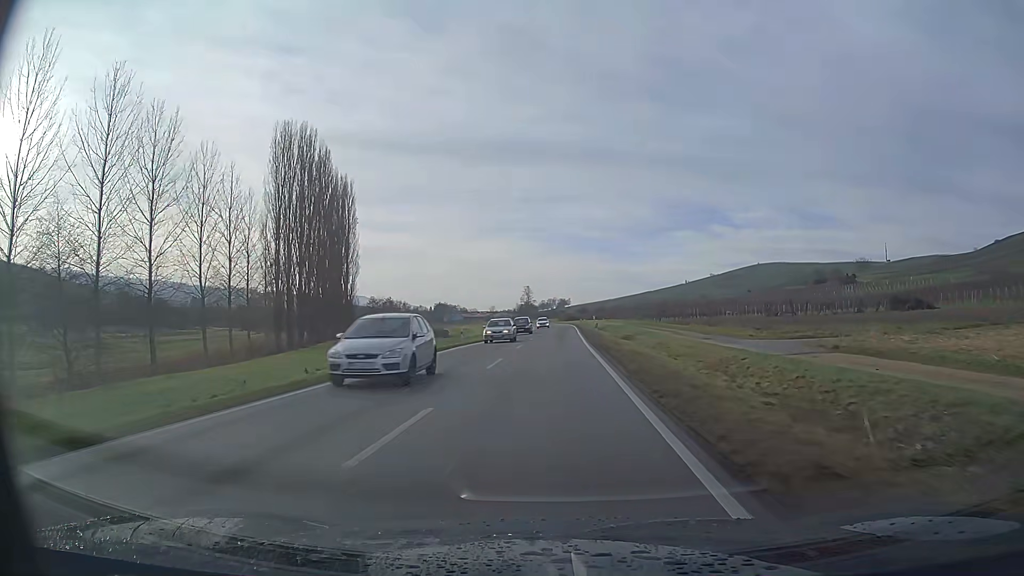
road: primary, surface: asphalt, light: Day
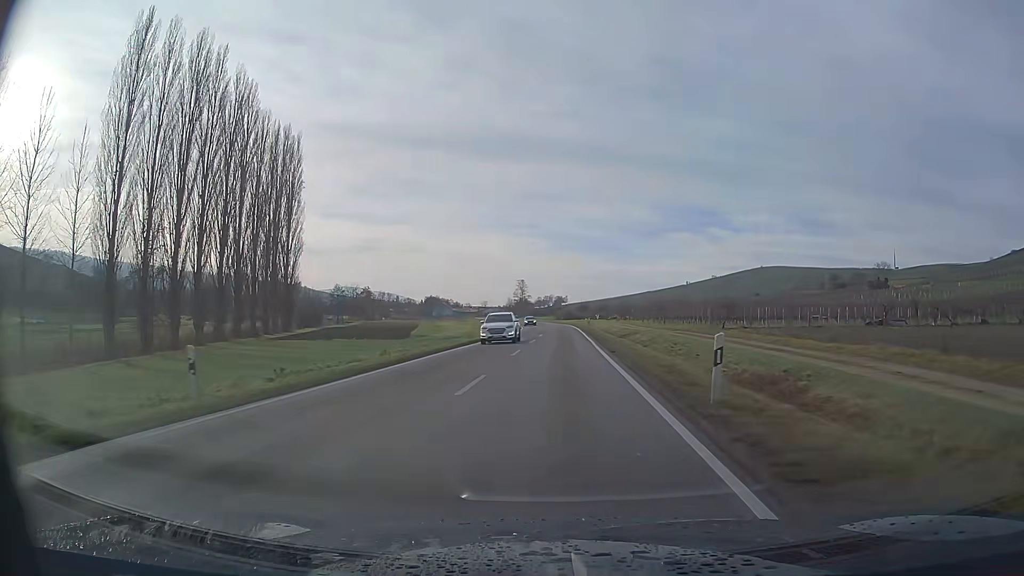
(+0.1, +30.7) m; 0°
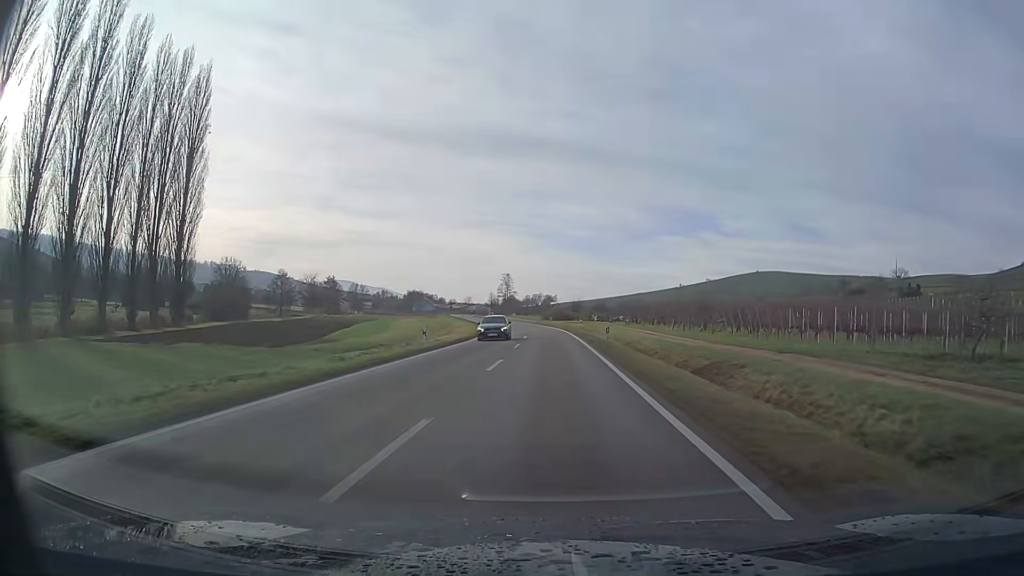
(+0.2, +30.8) m; +1°
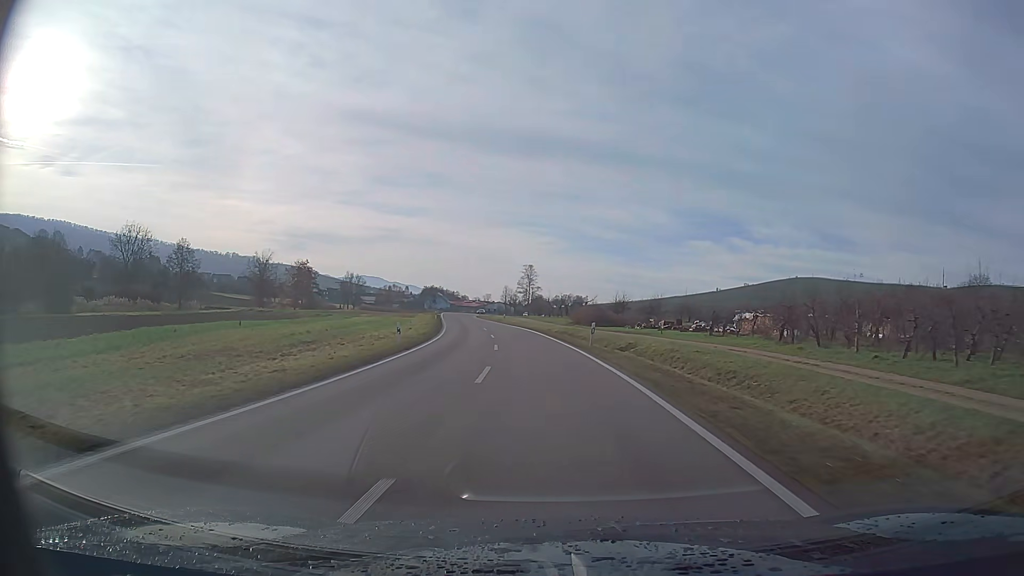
(-0.9, +51.4) m; -3°
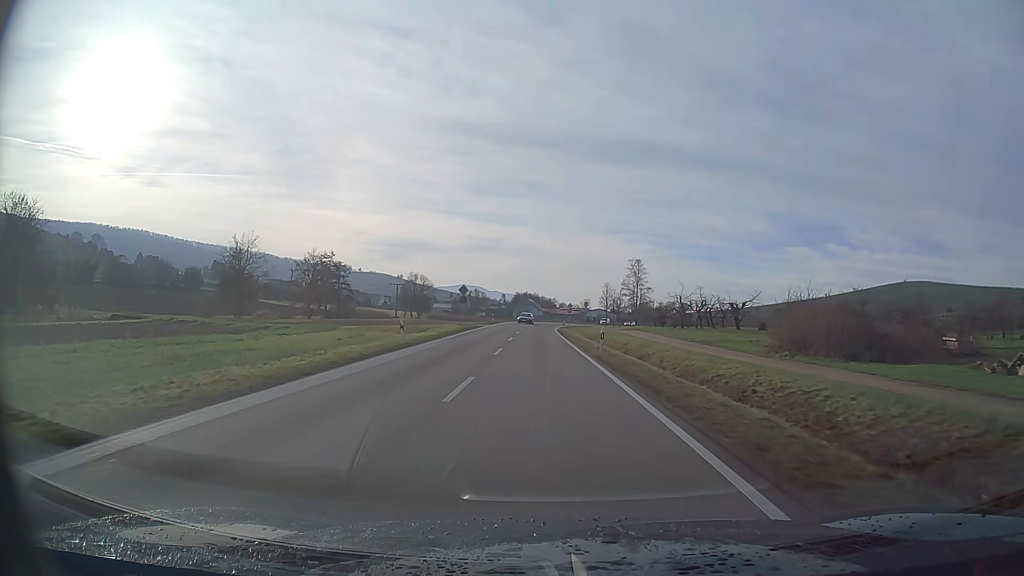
(-3.5, +51.2) m; -8°
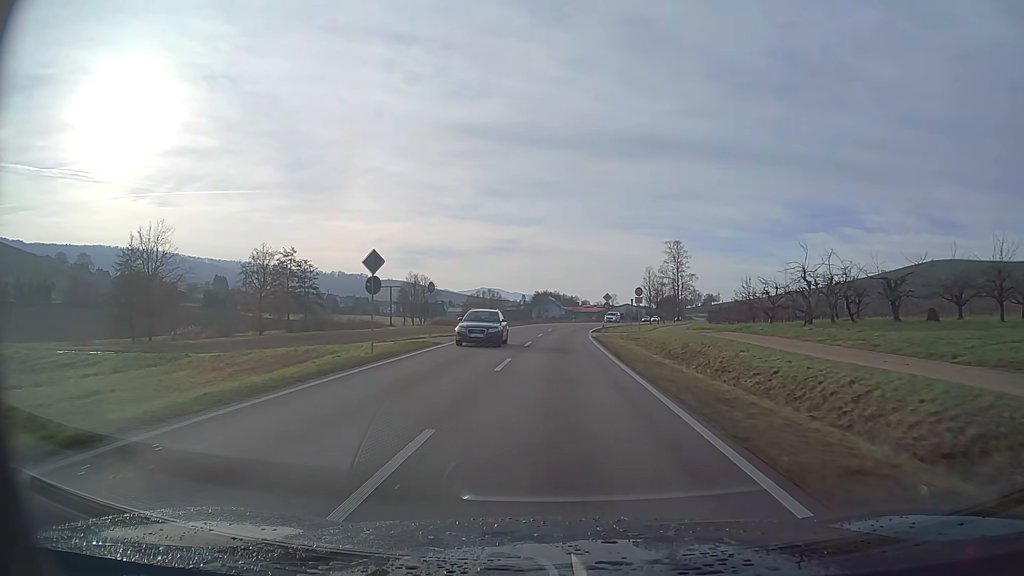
(-0.6, +30.8) m; -1°
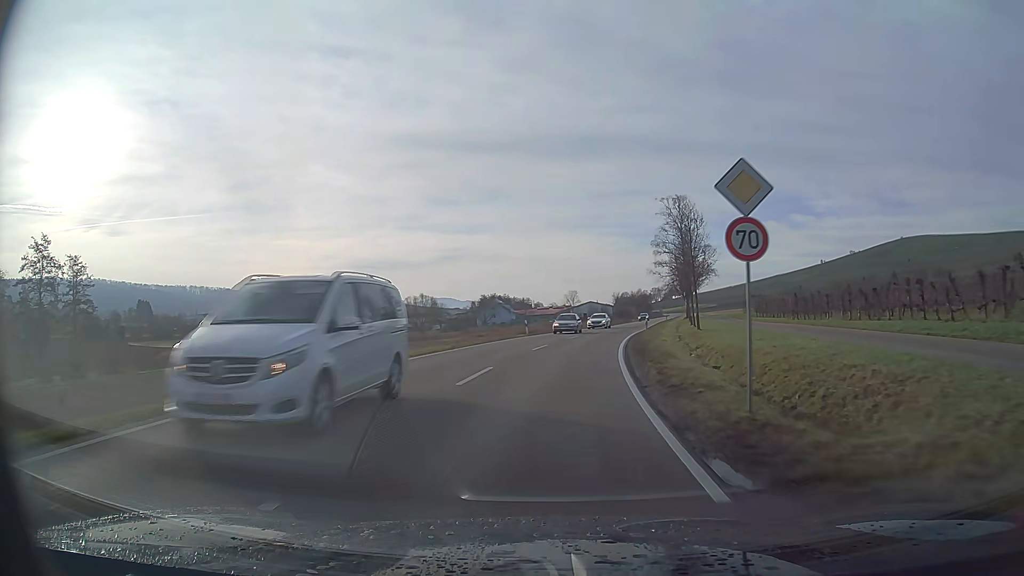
(+1.7, +51.2) m; +5°
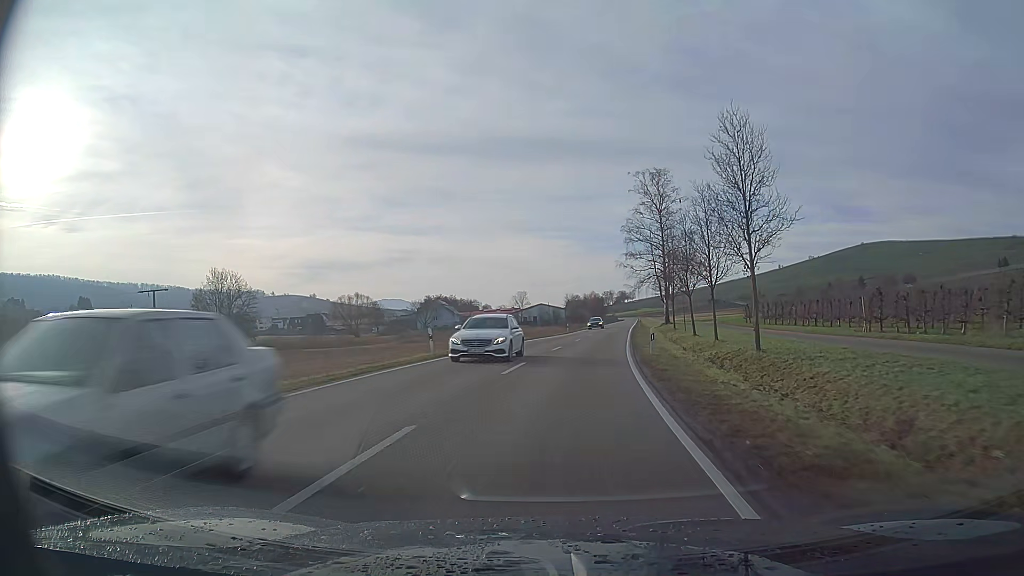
(+0.8, +20.5) m; +4°
(0, +10) (+1, +20) (+1, +30) (+2, +40) (+3, +50) (+4, +60) (+5, +70) (+6, +80) (+7, +90) (+8, +100) m
